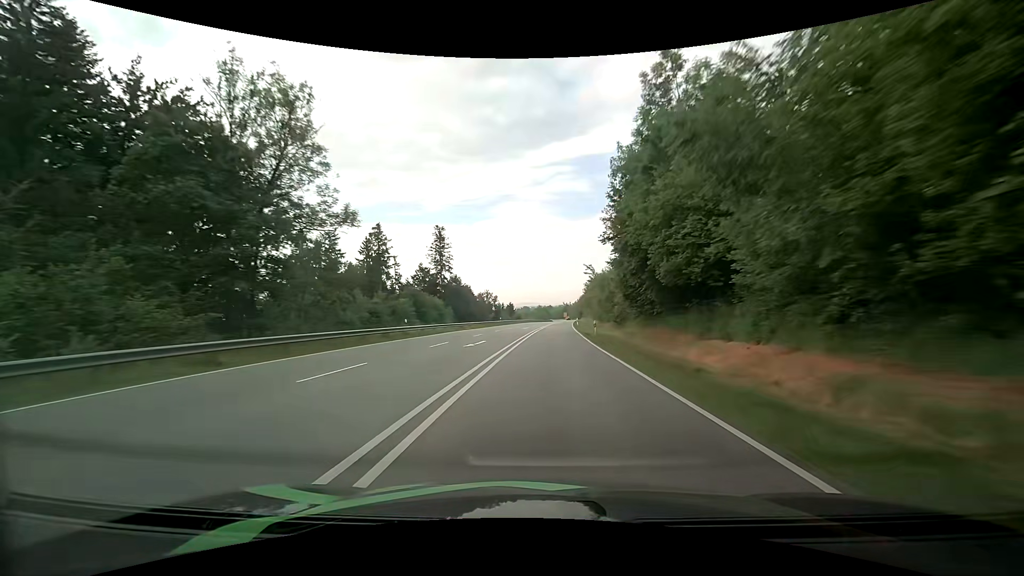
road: primary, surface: asphalt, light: Day
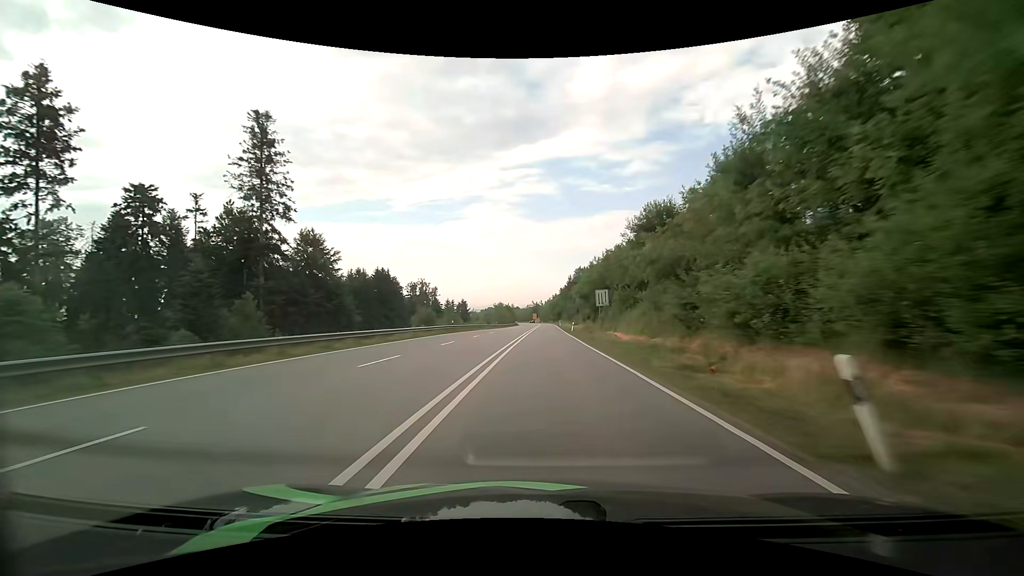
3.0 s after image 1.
(+2.7, +79.6) m; +4°
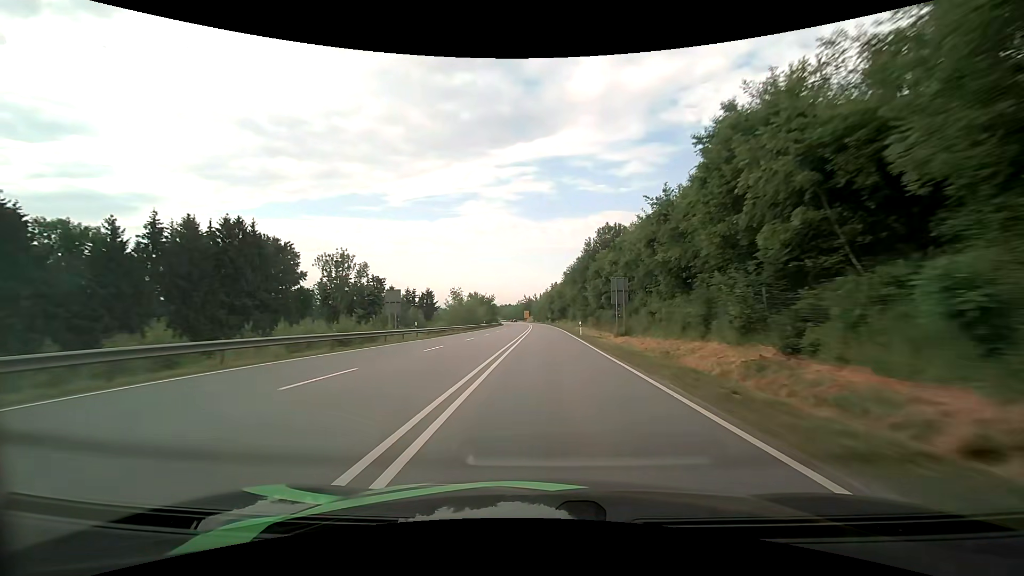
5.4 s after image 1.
(+0.5, +63.9) m; +1°
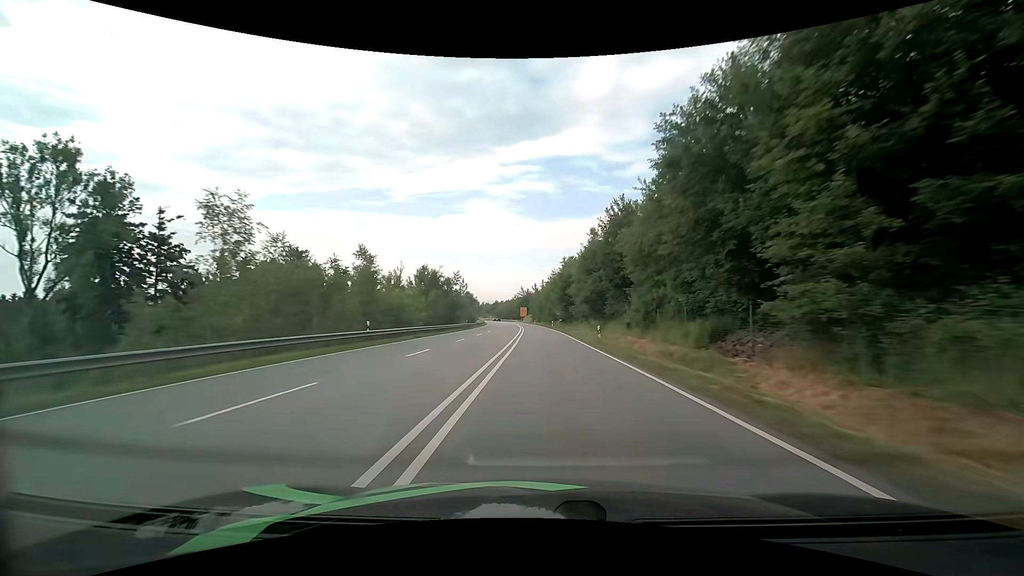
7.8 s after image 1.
(+0.1, +62.7) m; 0°
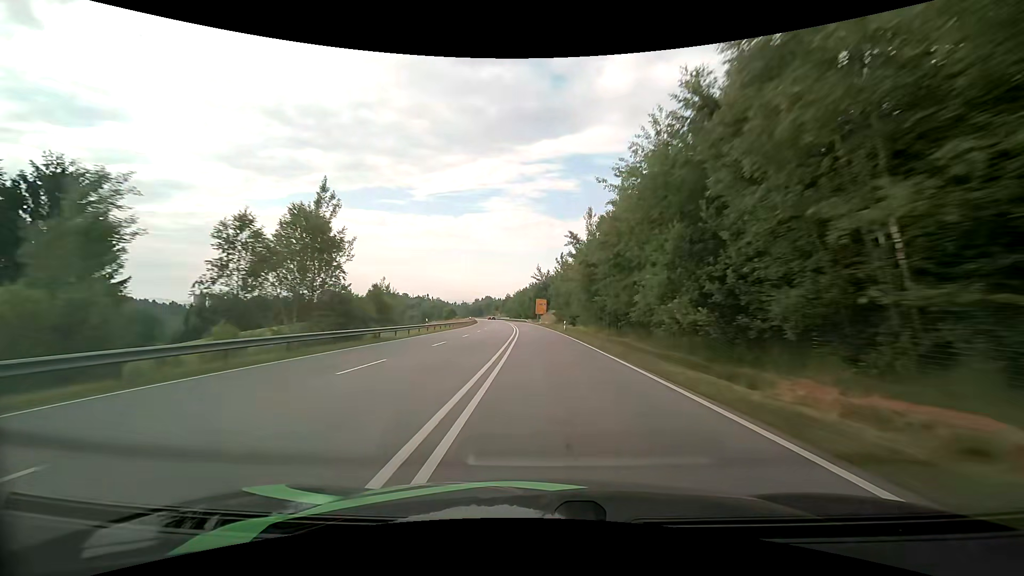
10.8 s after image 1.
(-1.3, +78.0) m; -2°
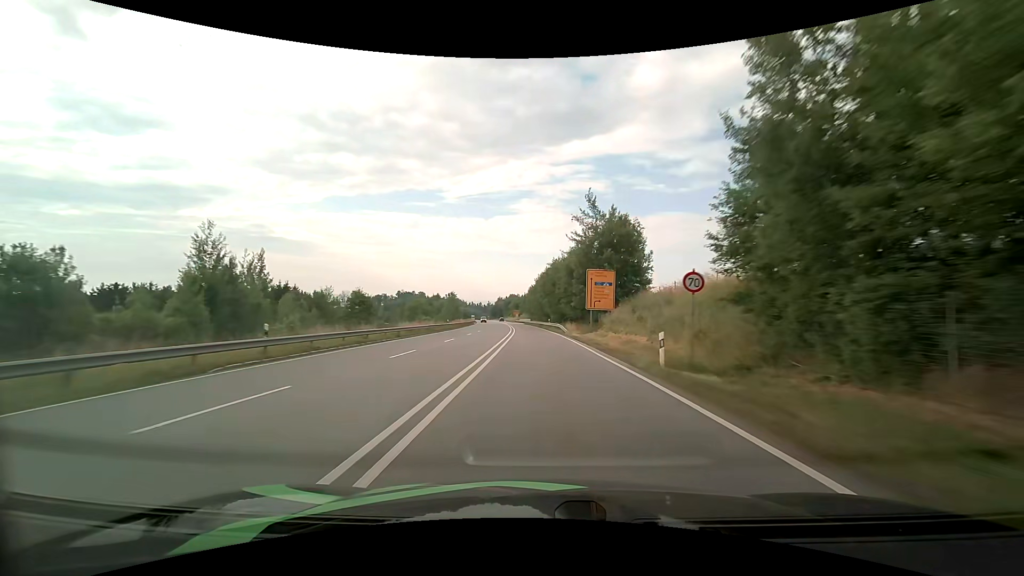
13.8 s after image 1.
(-2.1, +77.8) m; -3°
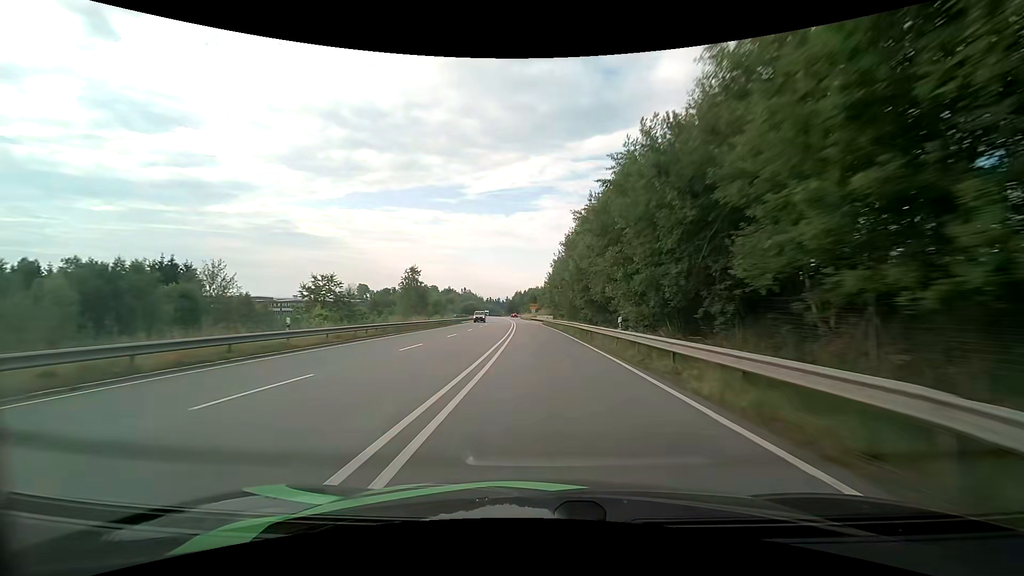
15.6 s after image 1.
(-0.9, +46.7) m; -2°
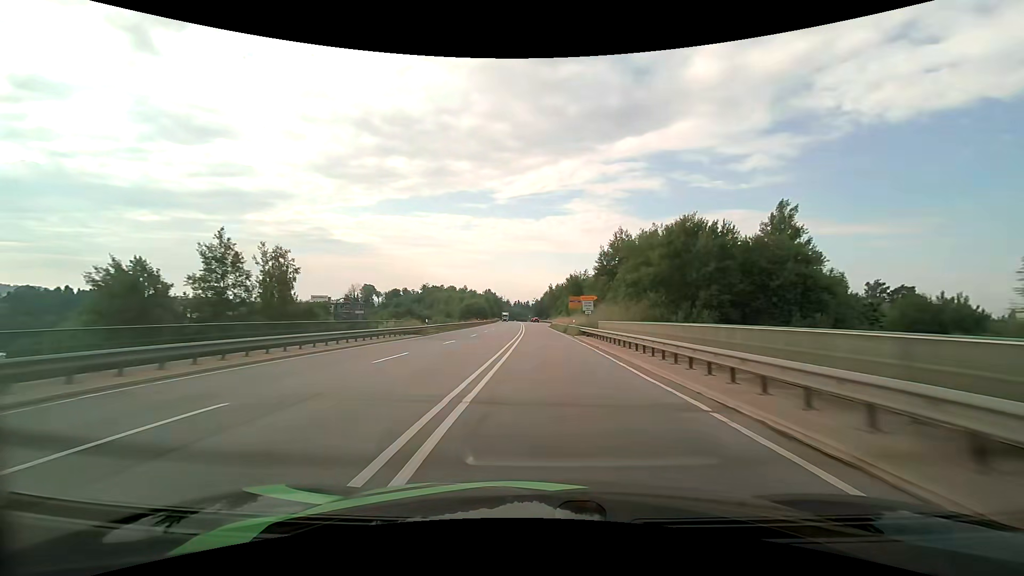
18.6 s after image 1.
(-2.3, +75.7) m; -3°
(0, +10) (0, +20) (0, +30) (0, +40) (0, +50) (-1, +60) (-1, +70) (-1, +80) (-1, +90) (-2, +100) m
